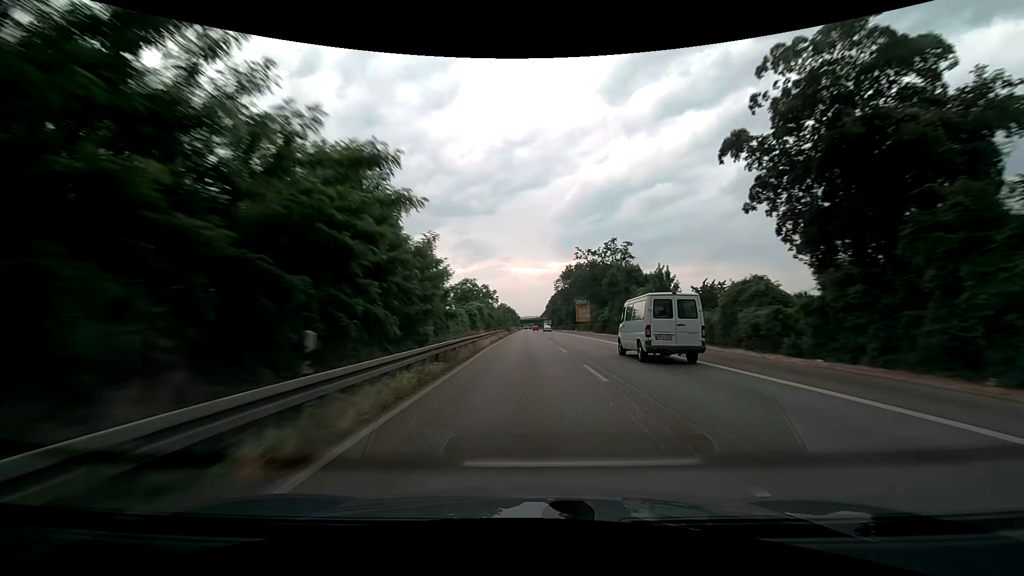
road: trunk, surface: asphalt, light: Day
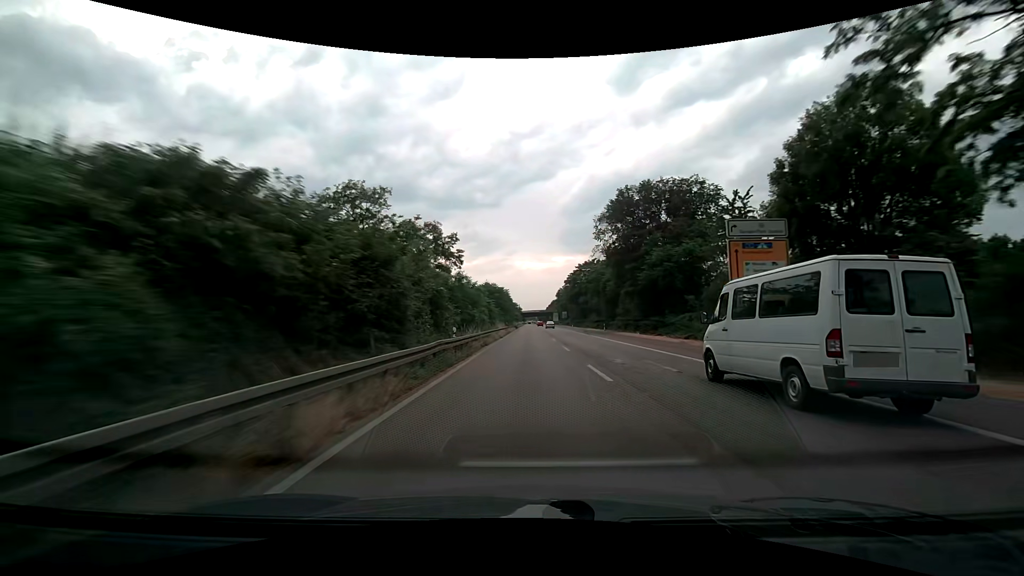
(-0.5, +80.4) m; 0°
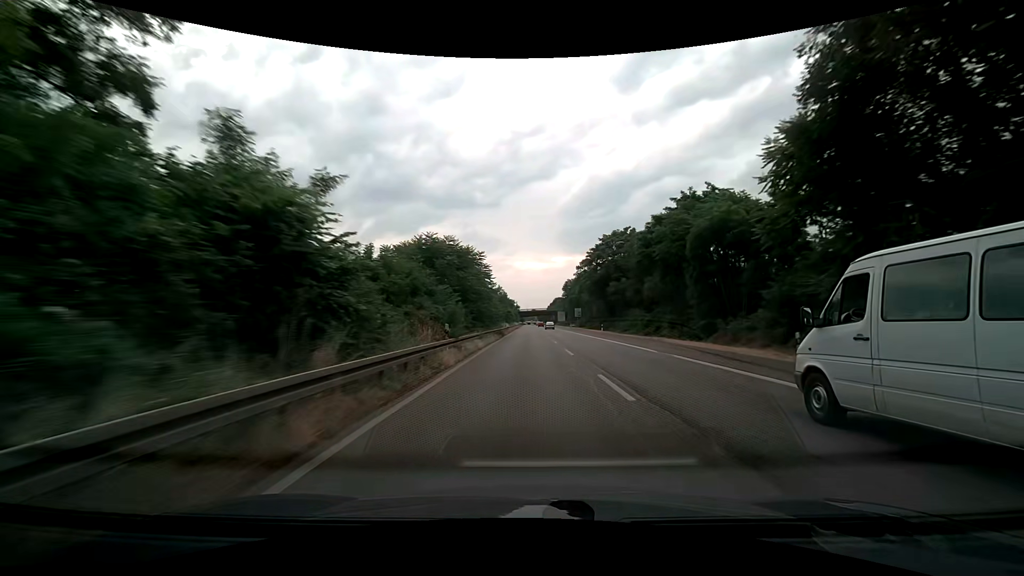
(0.0, +48.4) m; 0°
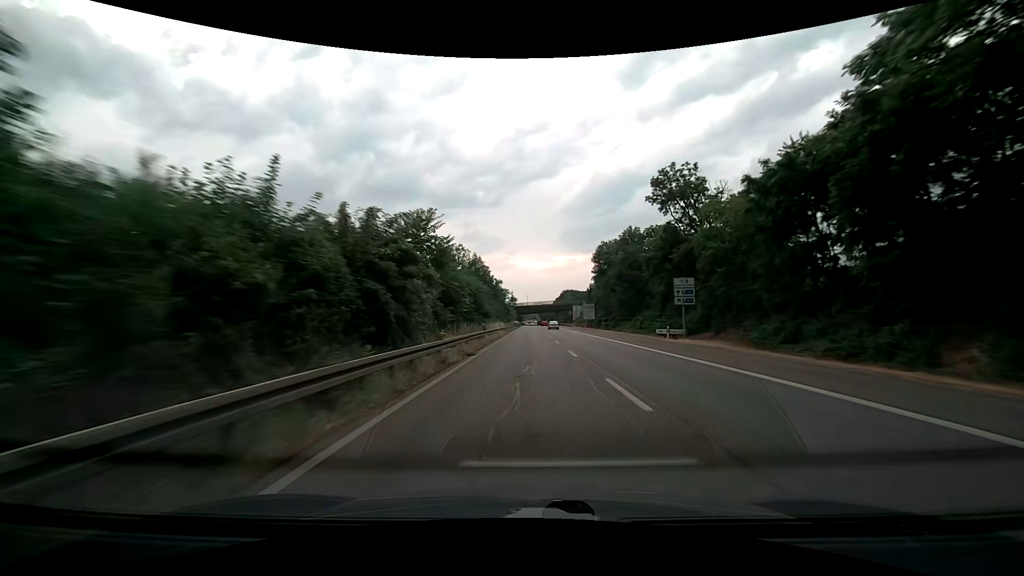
(-0.3, +81.4) m; 0°
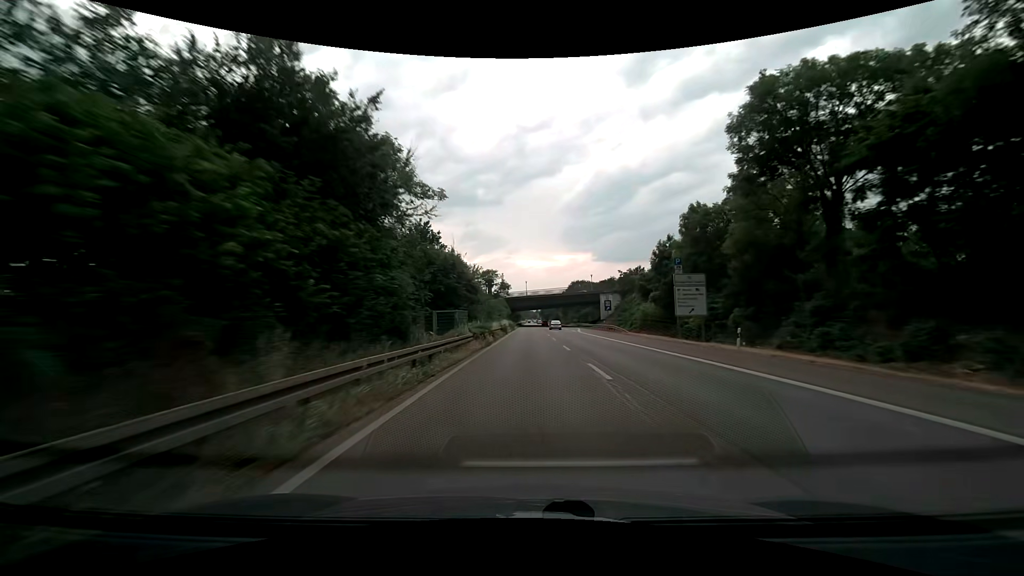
(+0.1, +64.7) m; 0°
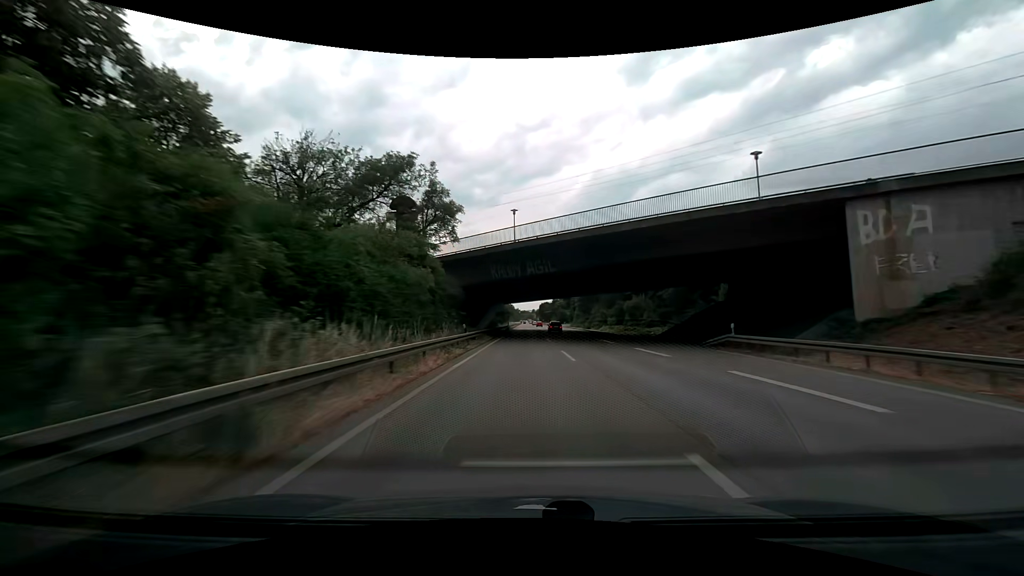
(+0.4, +80.5) m; +1°
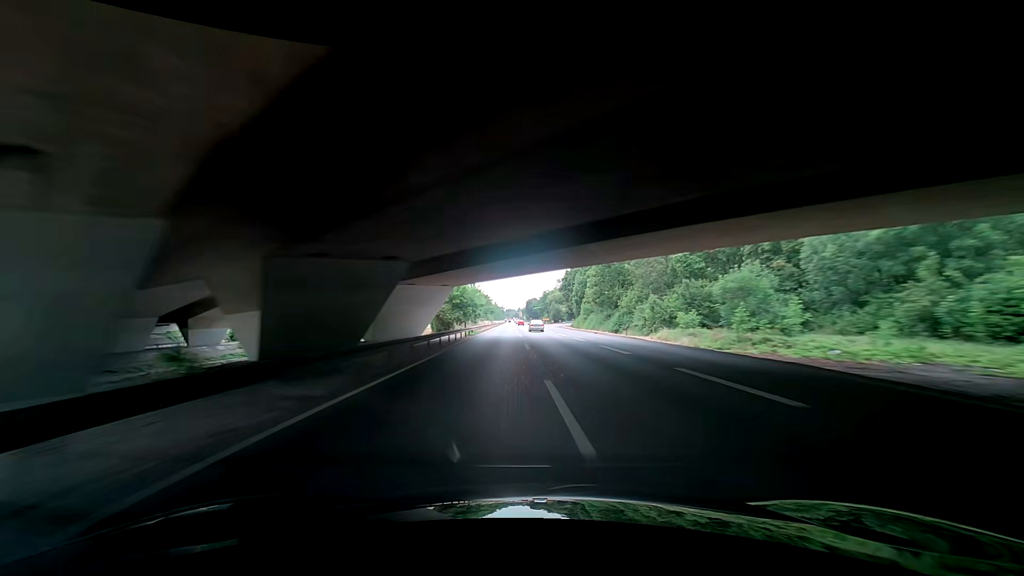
(+0.4, +47.9) m; 0°
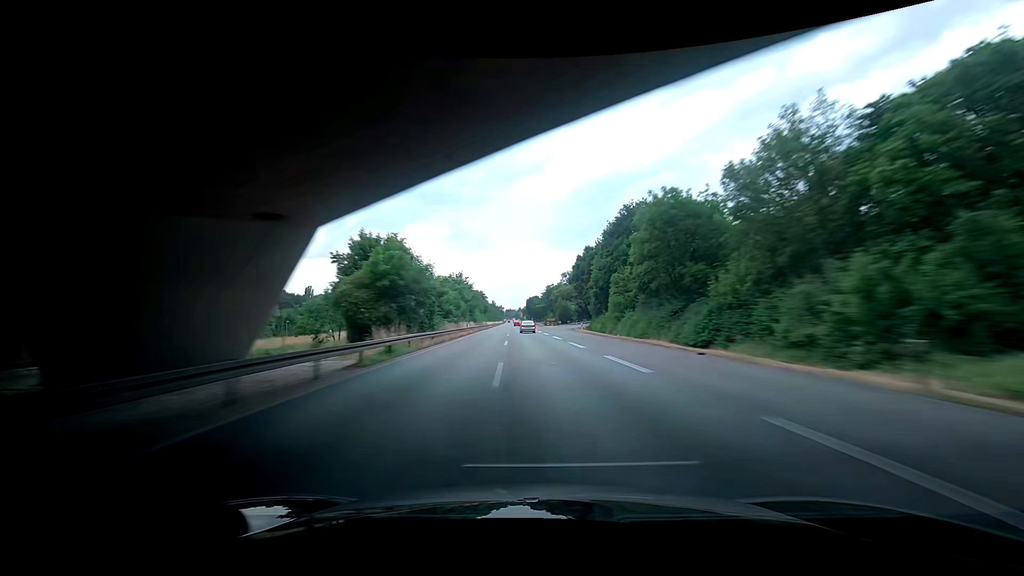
(-0.3, +31.1) m; +1°
(0, +10) (0, +20) (0, +30) (0, +40) (0, +50) (0, +60) (-1, +70) (-1, +80) (-1, +90) (-1, +100) m
